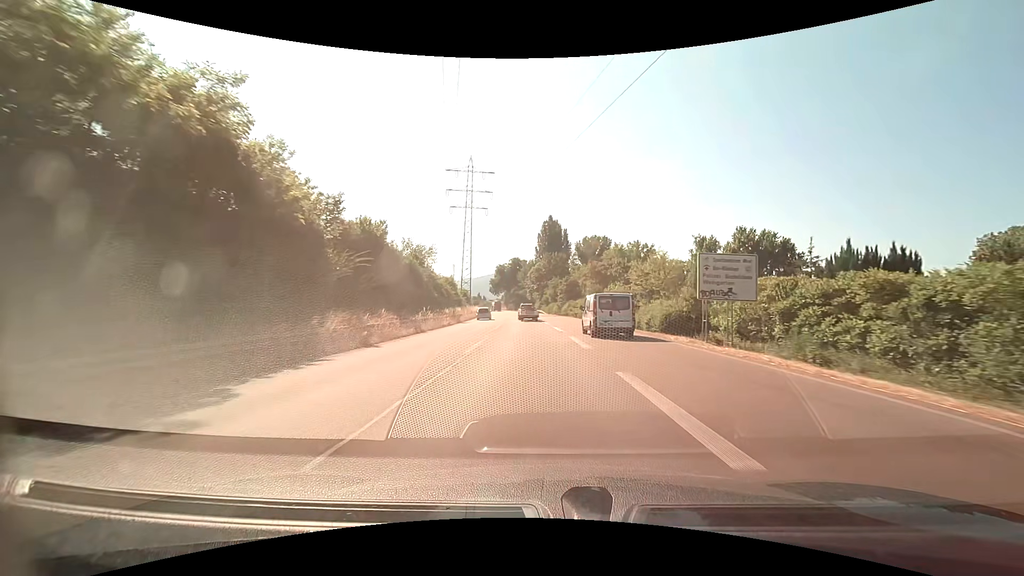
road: trunk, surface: asphalt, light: Day
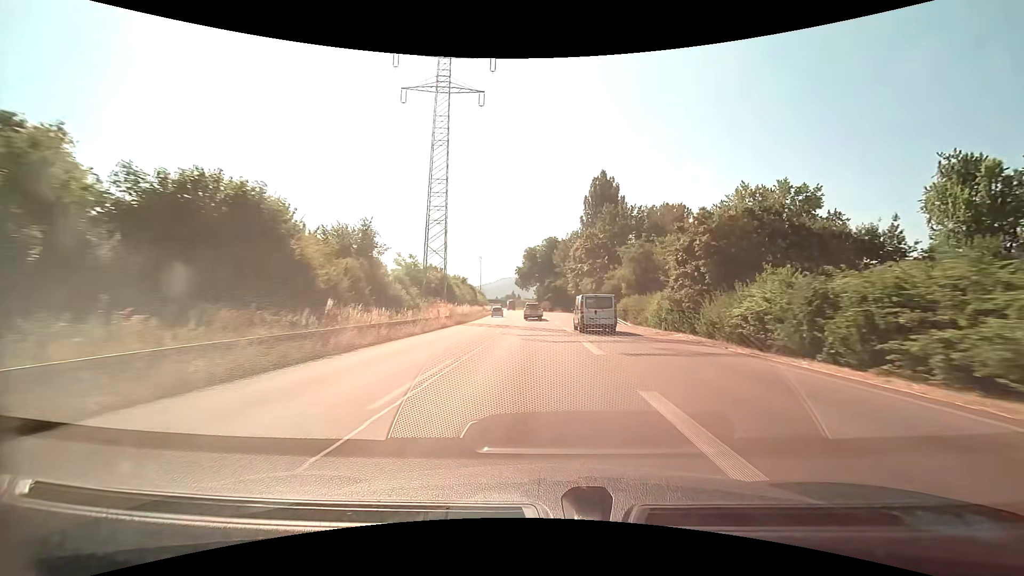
(-2.8, +62.3) m; -5°
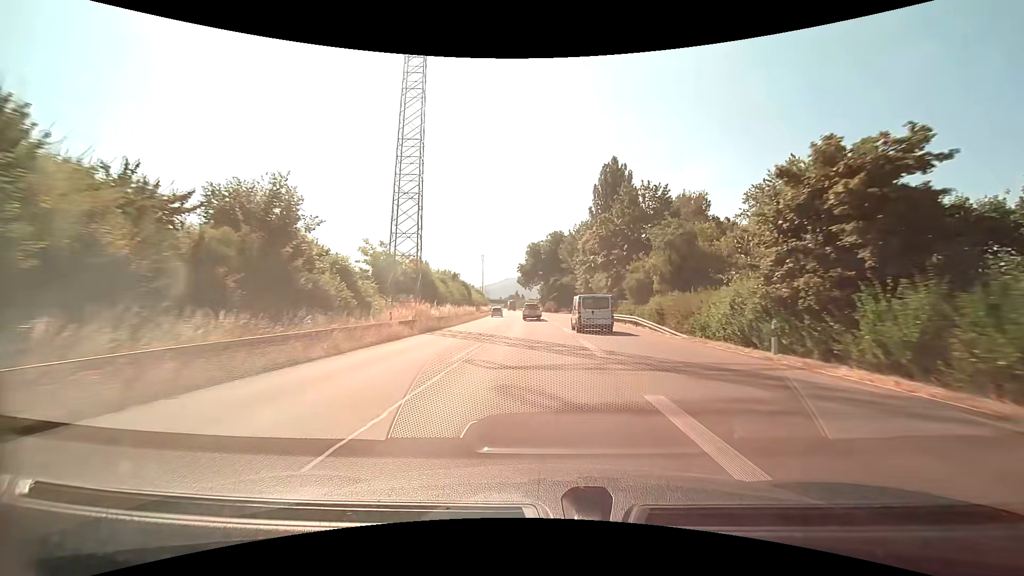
(-0.1, +12.4) m; 0°
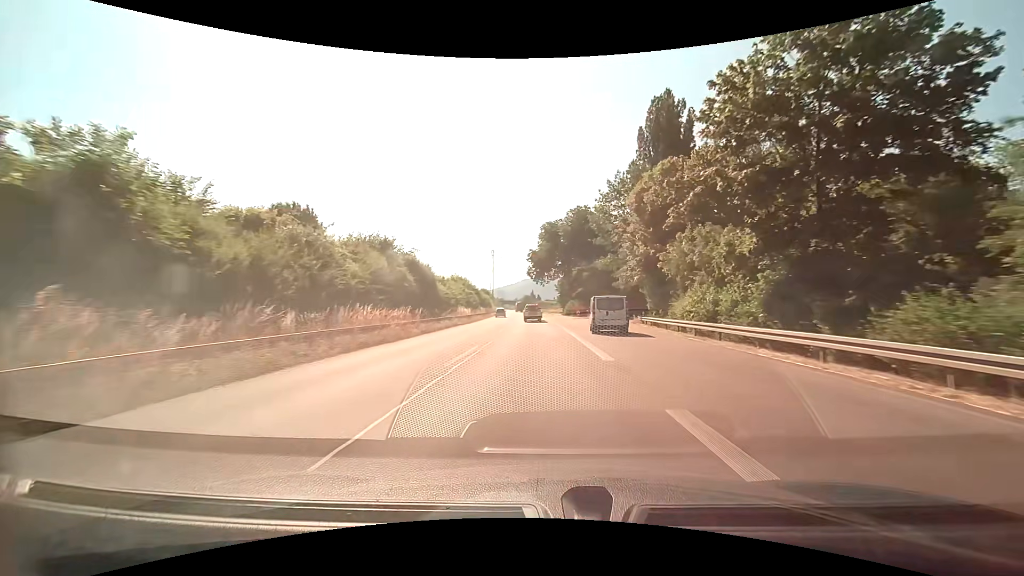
(-0.7, +37.0) m; -2°
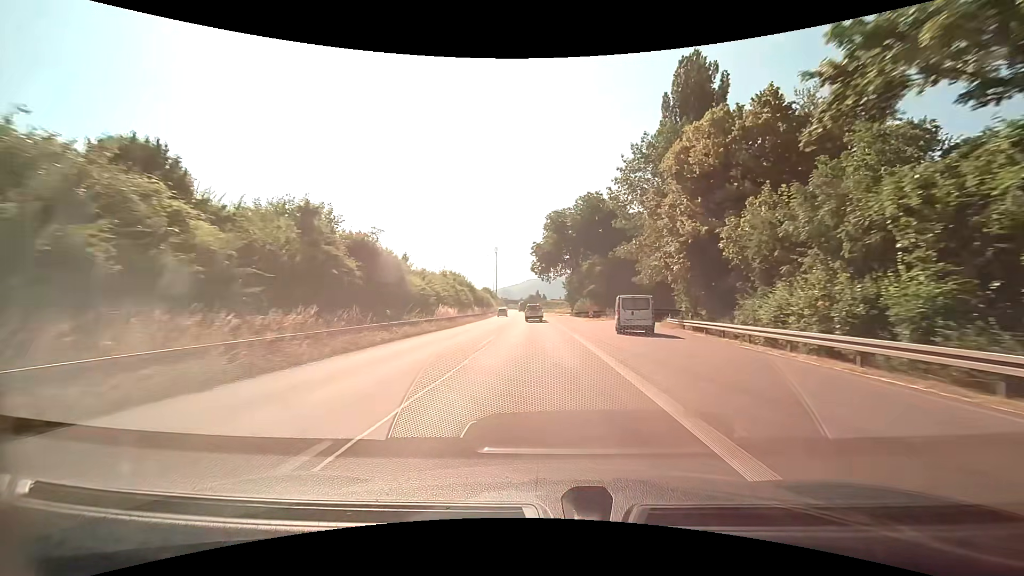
(-0.1, +12.3) m; -1°
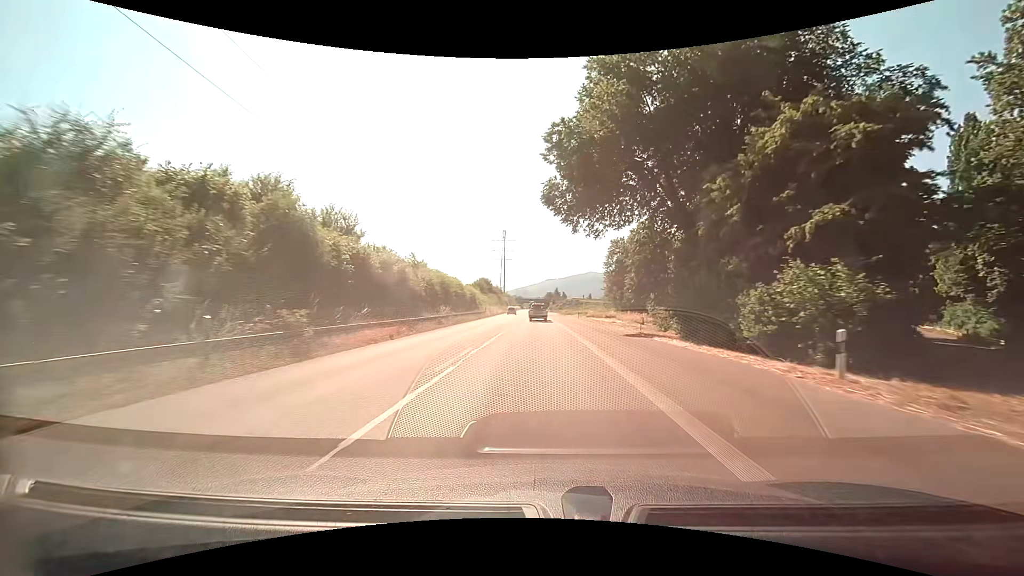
(-1.3, +61.2) m; -2°
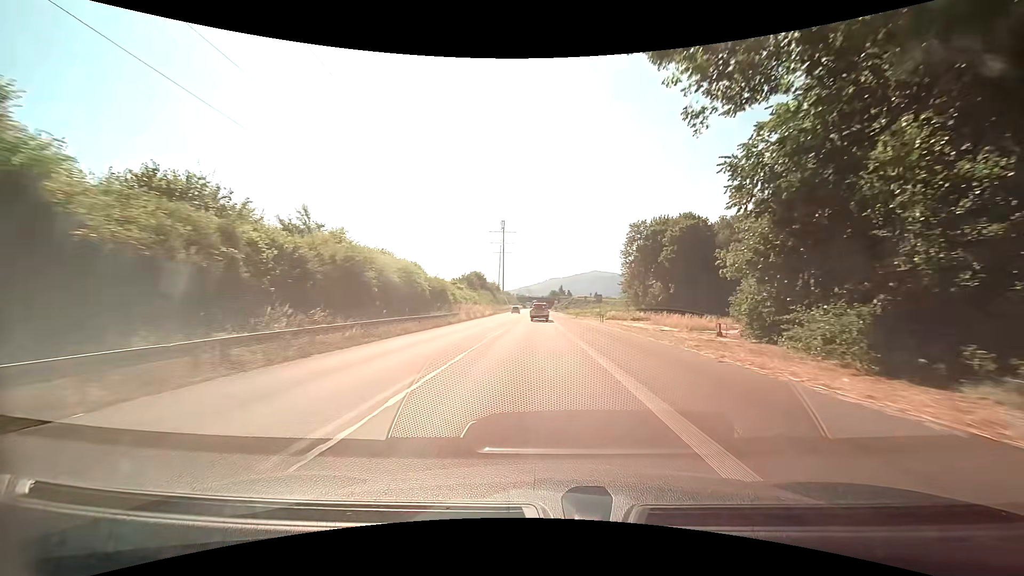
(0.0, +24.2) m; 0°
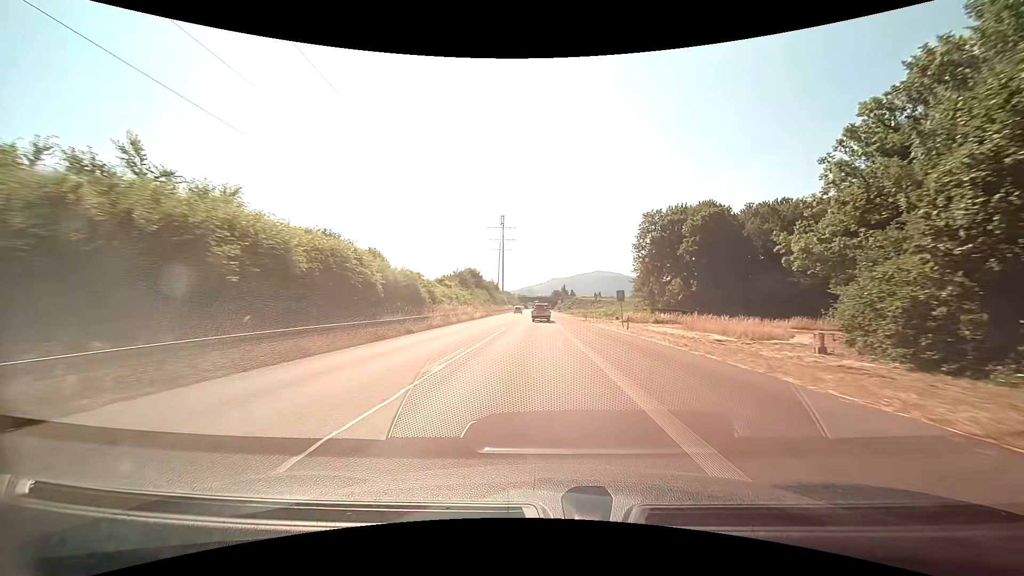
(0.0, +12.0) m; 0°
(0, +10) (0, +20) (0, +30) (0, +40) (0, +50) (-1, +60) (-1, +70) (-1, +80) (-1, +90) (-1, +100) m
